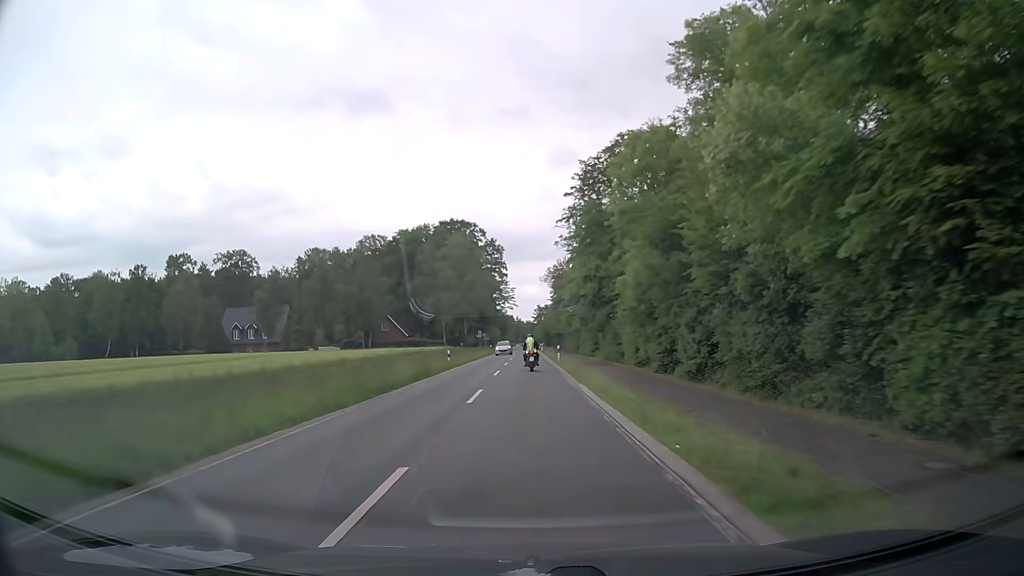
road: secondary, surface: asphalt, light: Day
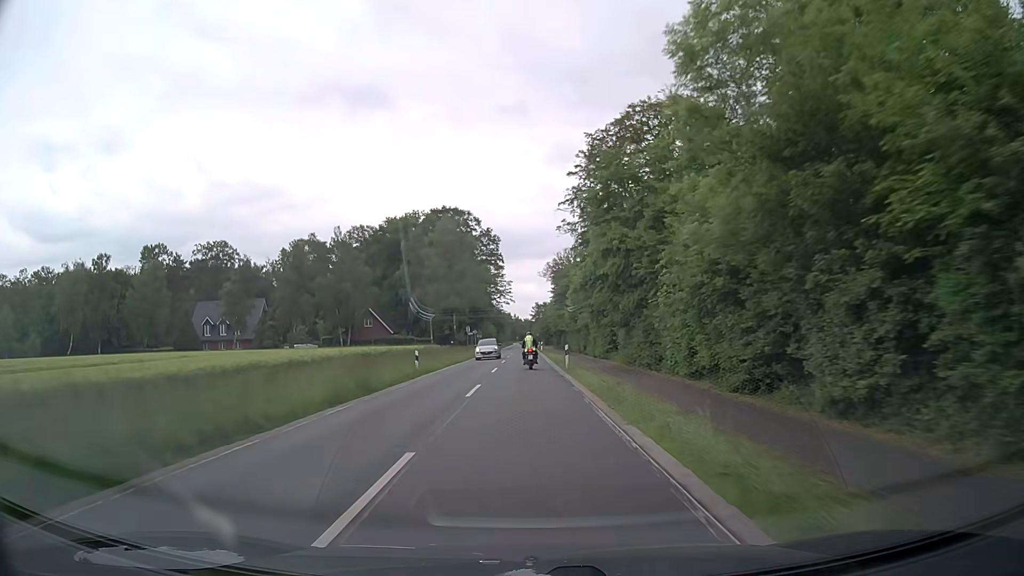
(0.0, +11.3) m; 0°
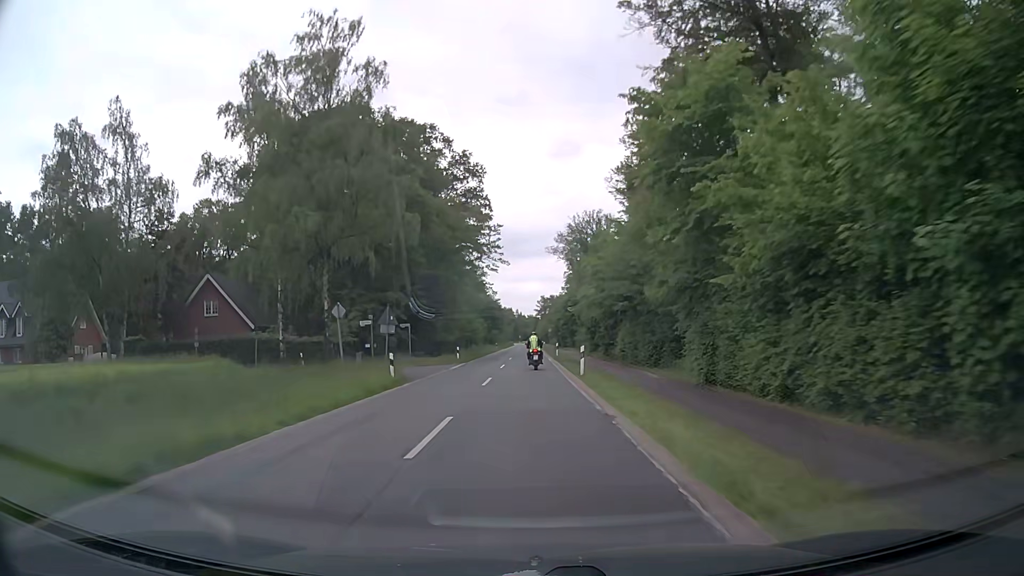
(-0.1, +56.3) m; 0°
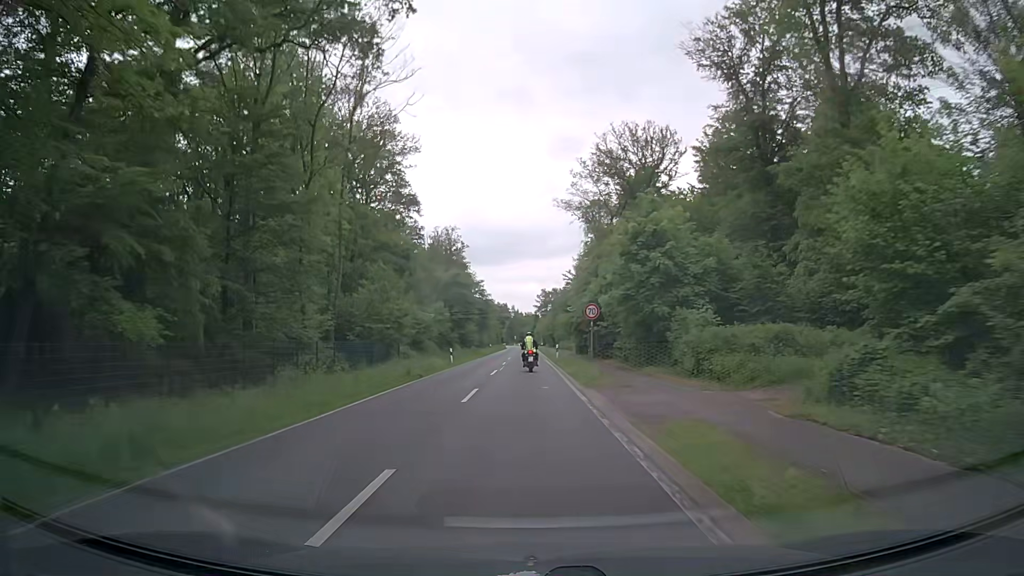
(+0.1, +56.3) m; +1°
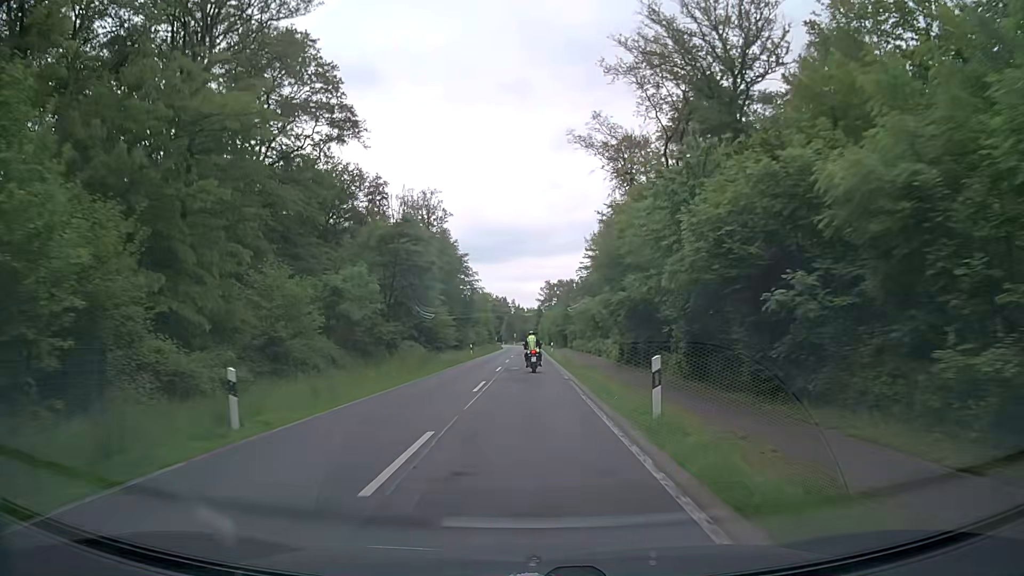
(-0.3, +33.2) m; -1°
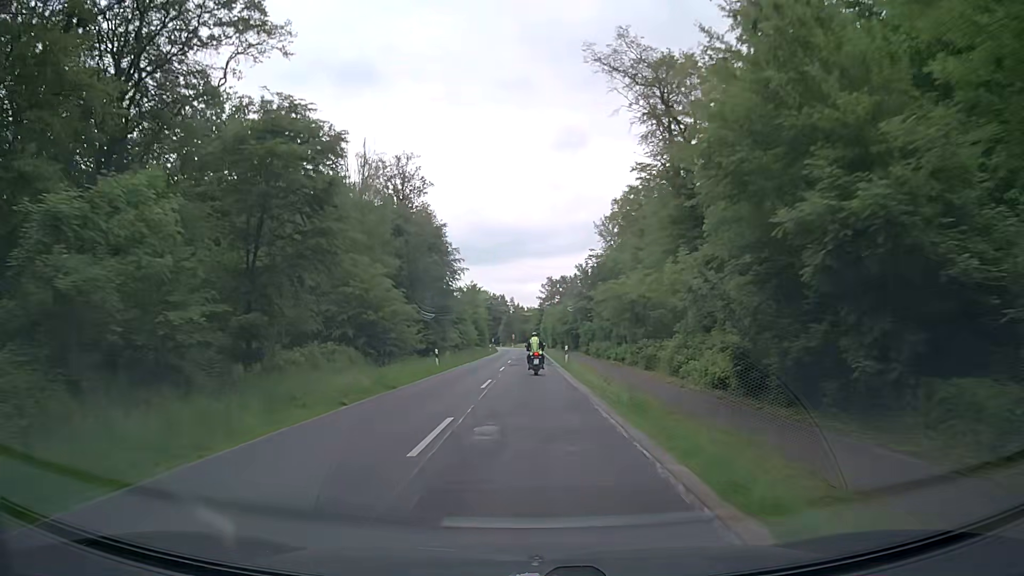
(0.0, +21.8) m; 0°
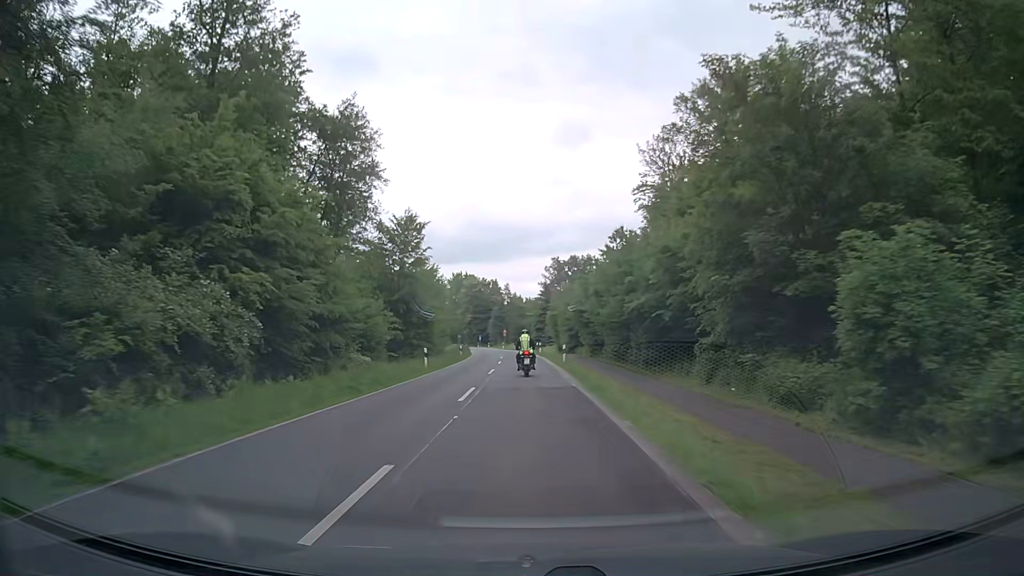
(-0.1, +52.5) m; 0°
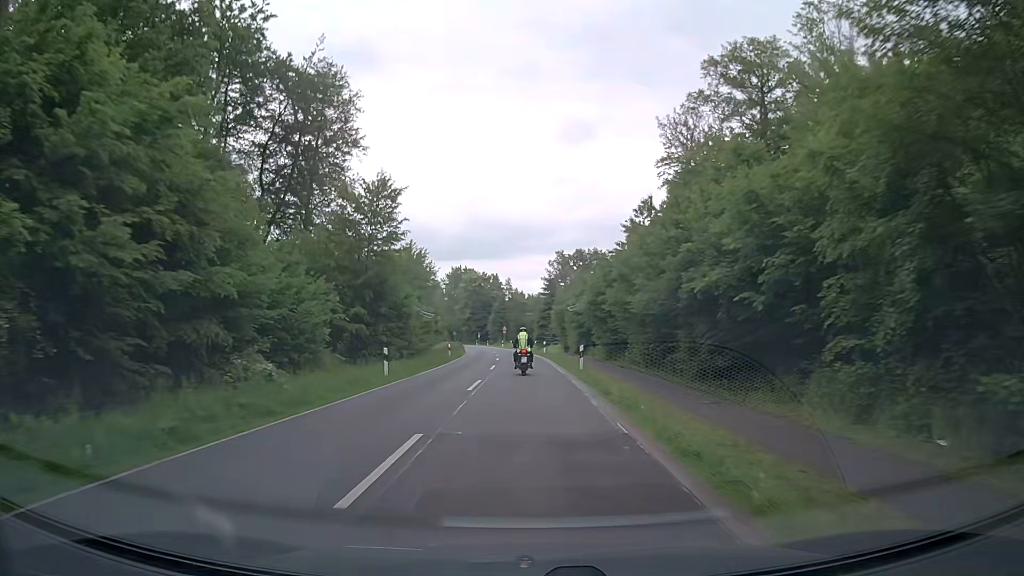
(0.0, +9.9) m; 0°
(0, +10) (0, +20) (0, +30) (0, +40) (-1, +50) (-1, +60) (-2, +70) (-3, +80) (-4, +90) (-5, +100) m
